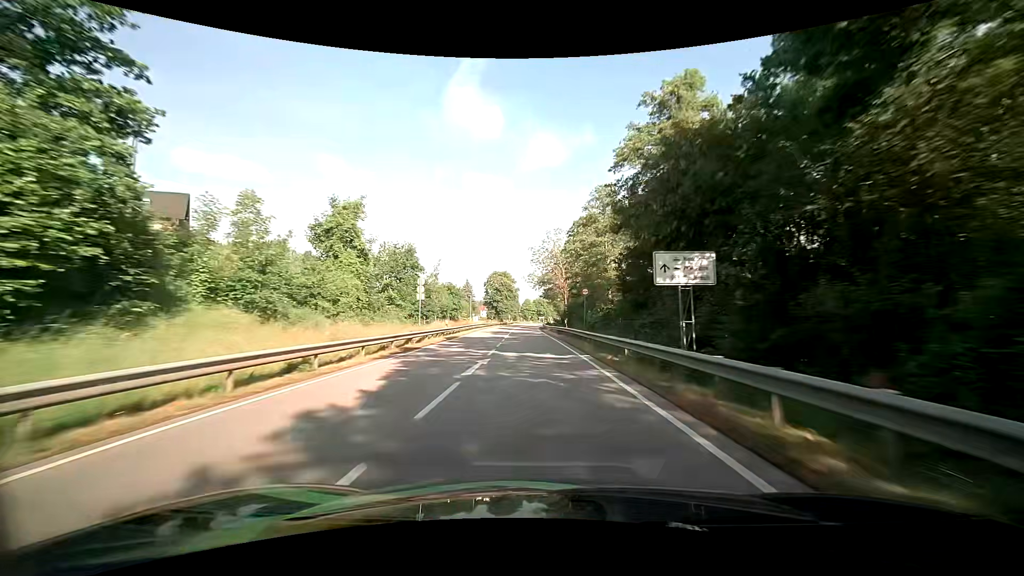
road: primary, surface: asphalt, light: Day
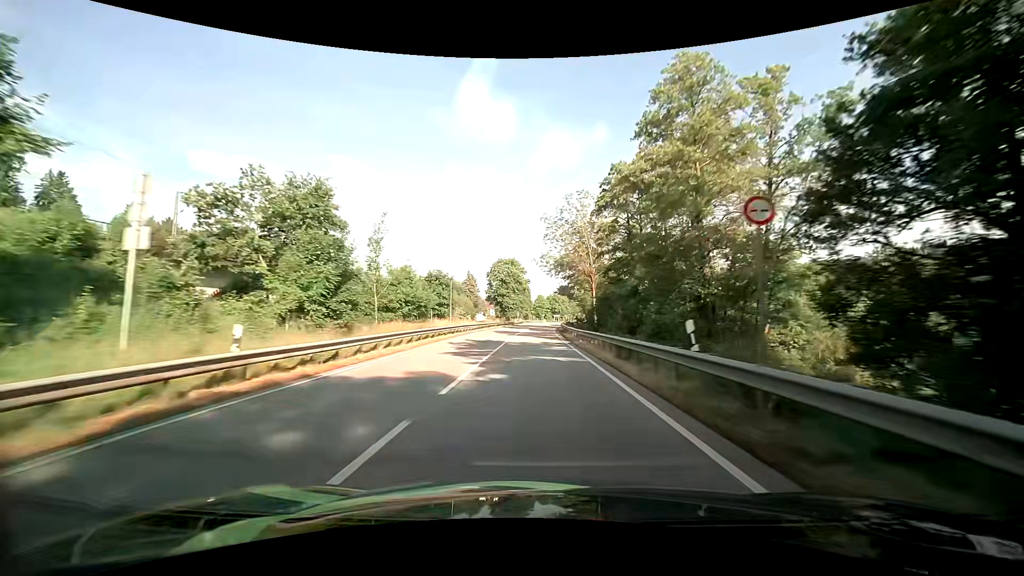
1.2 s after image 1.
(-0.8, +27.8) m; -2°
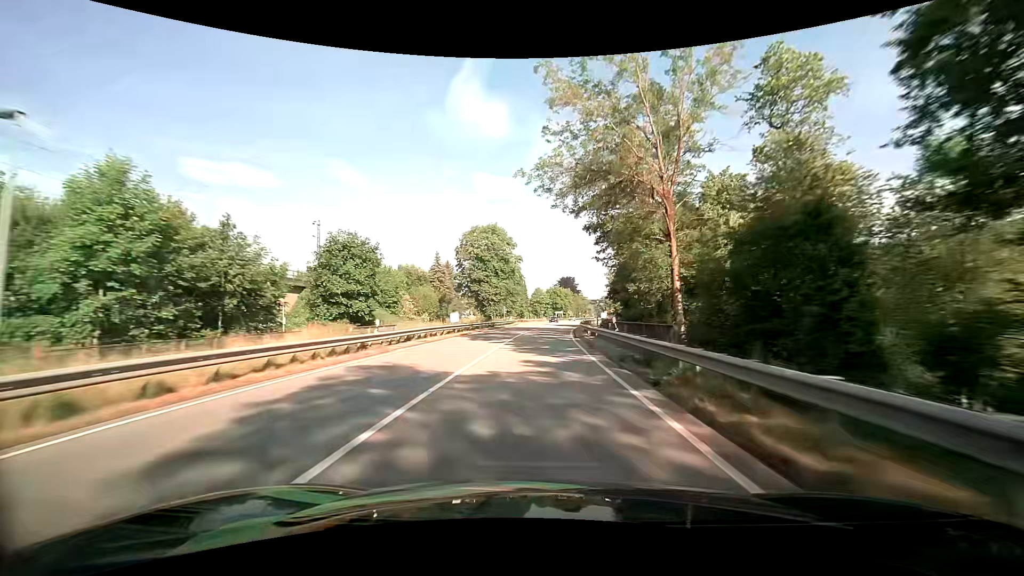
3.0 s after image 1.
(-0.2, +41.7) m; 0°
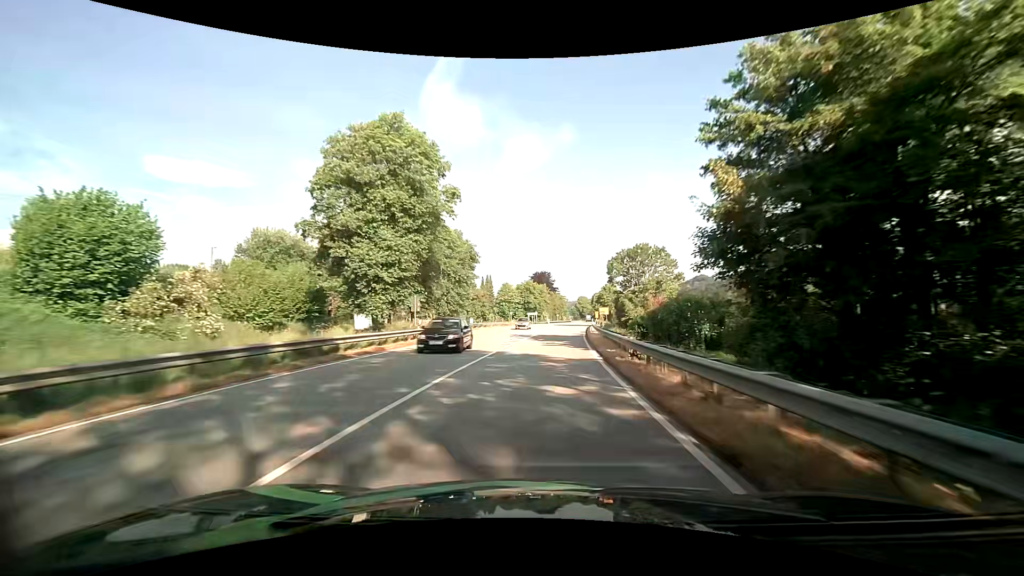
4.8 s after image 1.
(+0.7, +41.5) m; +3°
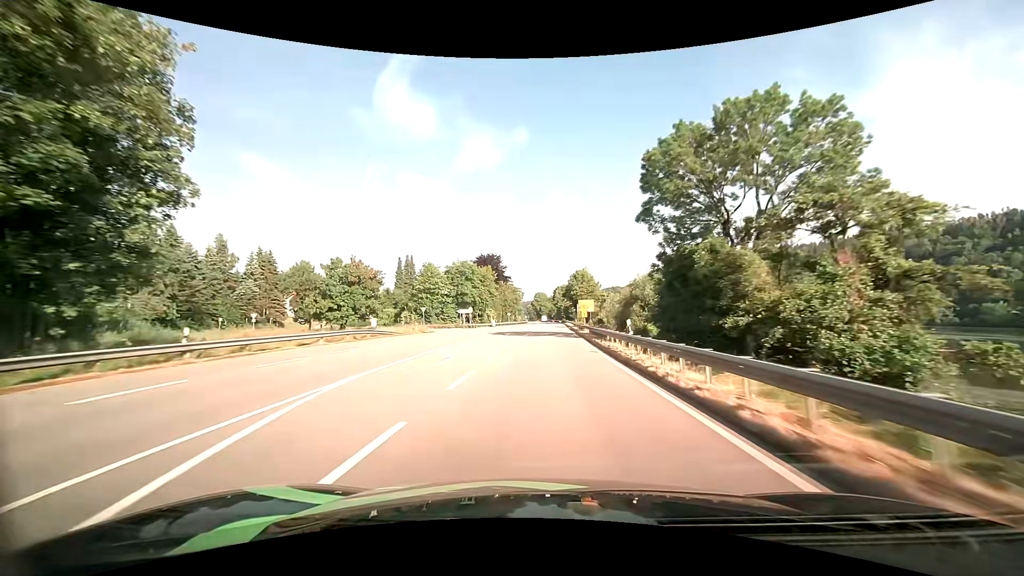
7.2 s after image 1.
(+3.0, +56.1) m; +5°
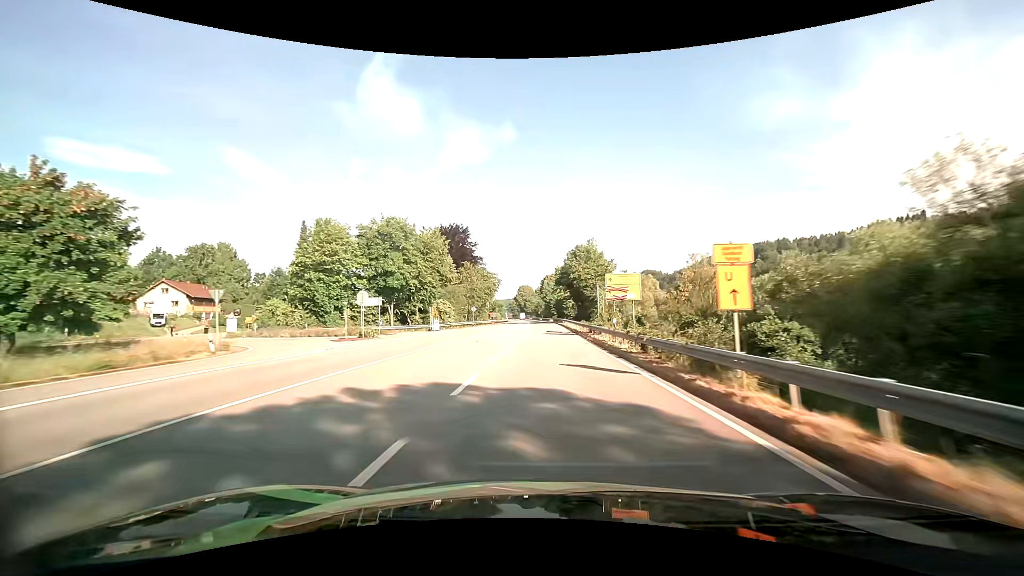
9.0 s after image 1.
(+0.6, +43.0) m; +2°
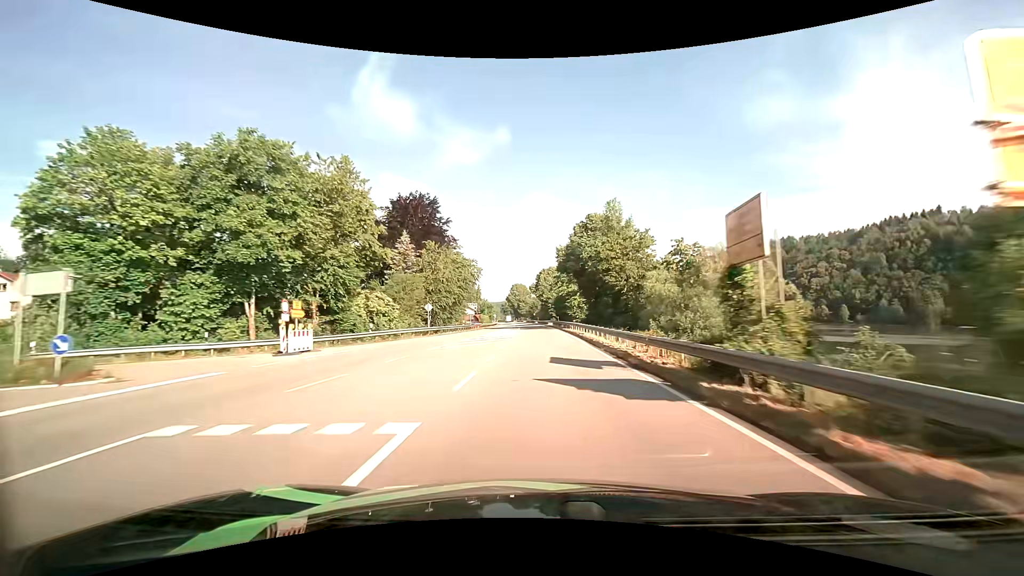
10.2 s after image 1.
(+0.2, +28.7) m; 0°
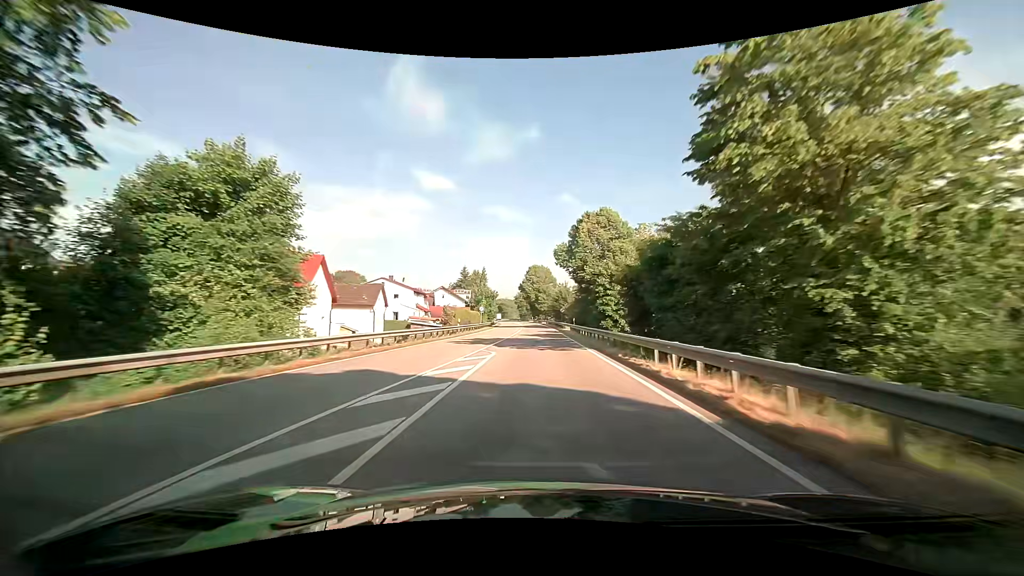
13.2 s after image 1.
(-1.0, +72.2) m; -2°
(0, +10) (0, +20) (-1, +30) (-1, +40) (-1, +50) (-2, +60) (-2, +70) (-2, +80) (-3, +90) (-4, +100) m
